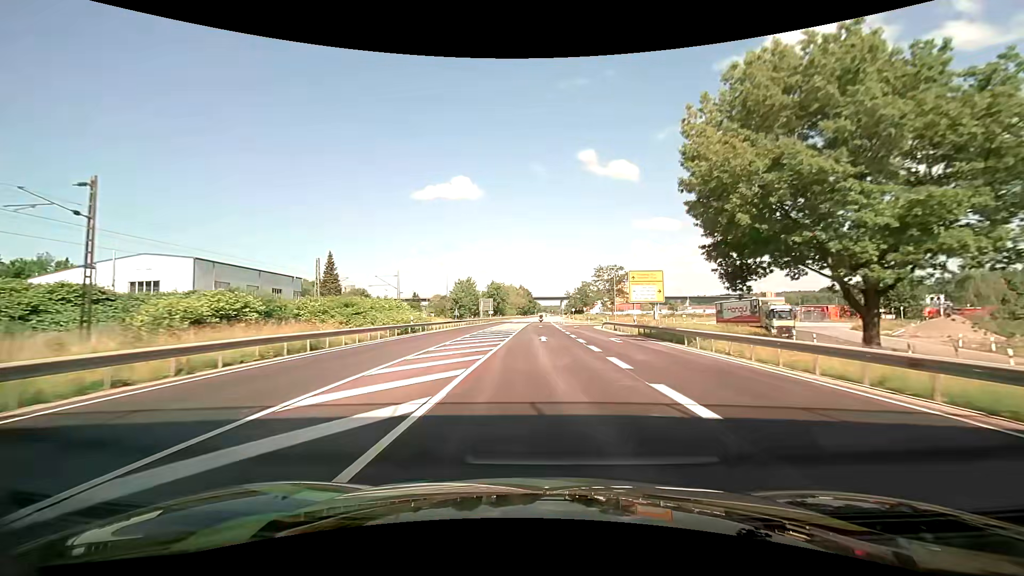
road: primary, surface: asphalt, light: Day
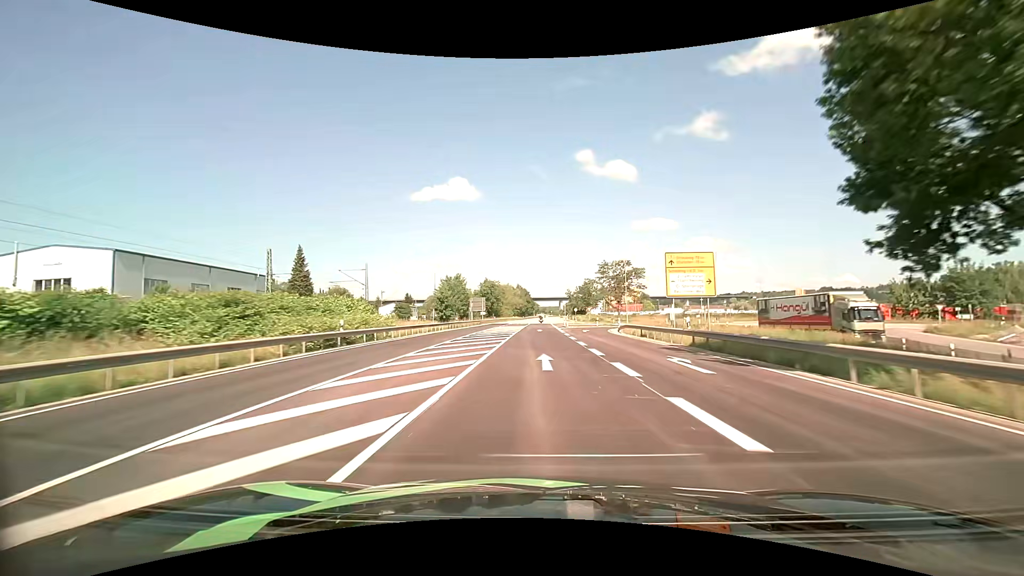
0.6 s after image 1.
(-0.1, +13.6) m; 0°
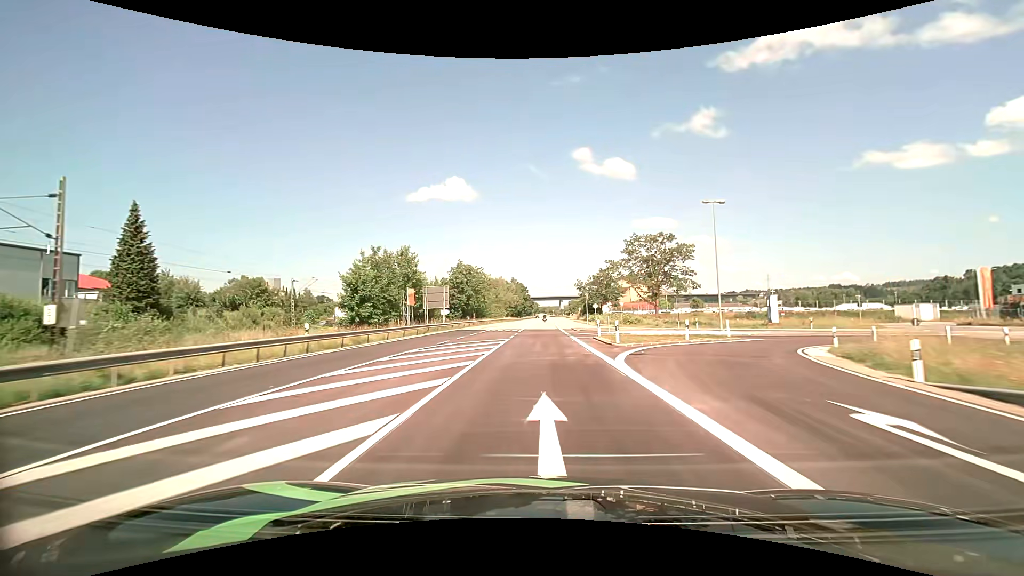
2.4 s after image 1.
(-0.3, +41.2) m; 0°
(0, +10) (0, +20) (0, +30) (0, +40) (0, +50) (+1, +60) (+1, +70) (+1, +80) (+1, +90) (+1, +100) m
